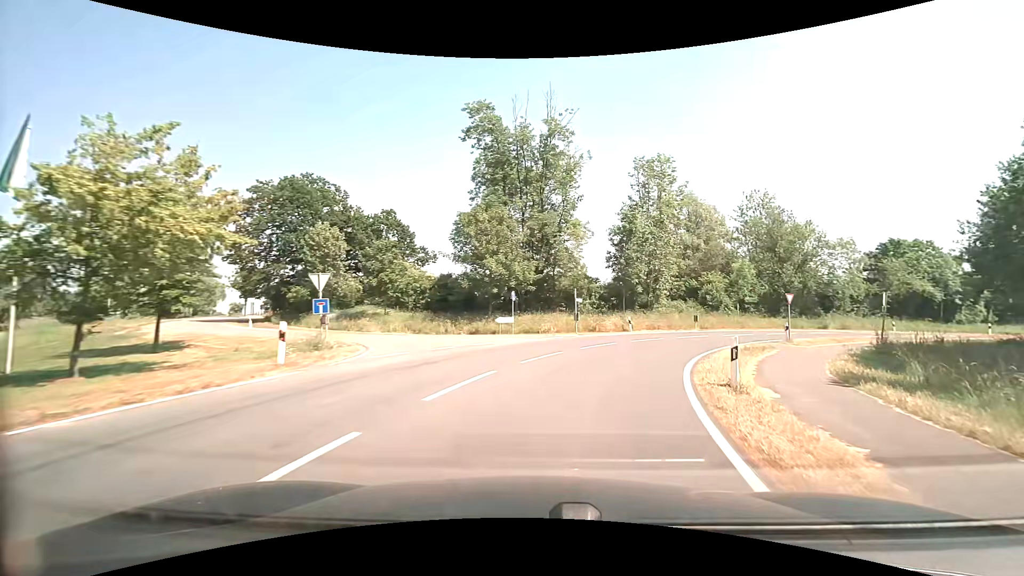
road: tertiary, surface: asphalt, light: Day
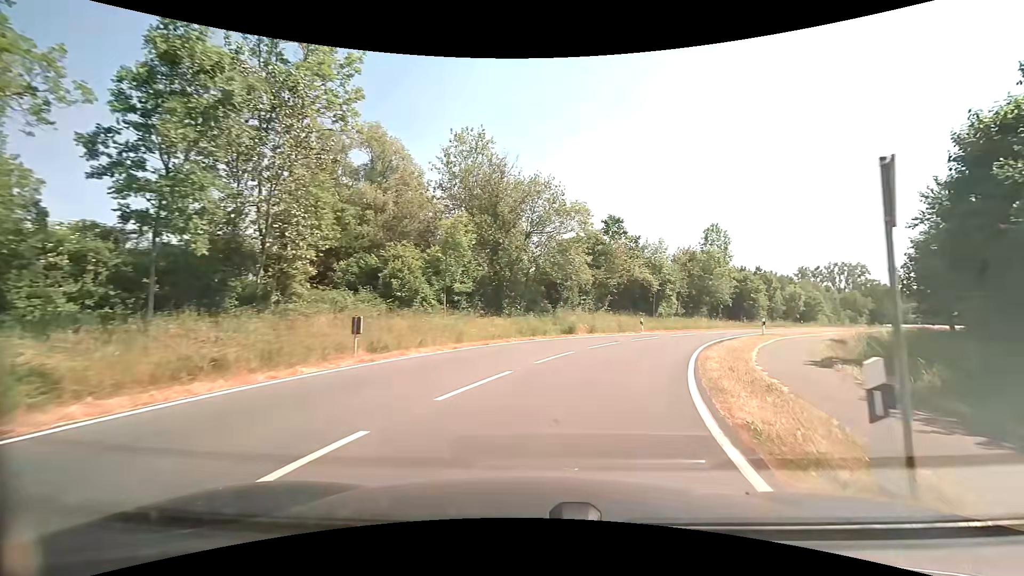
(+8.2, +26.3) m; +34°
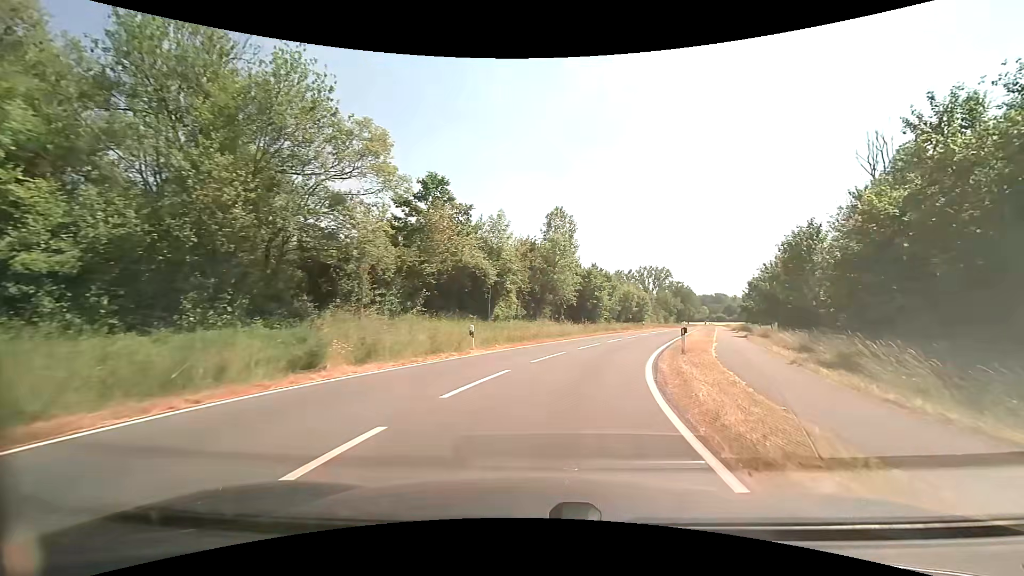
(+2.9, +16.5) m; +18°
(+1, +10) (+3, +20) (+6, +29) (+10, +39) (+13, +48) (+17, +57) (+20, +67) (+24, +76) (+27, +85) (+31, +95) m
